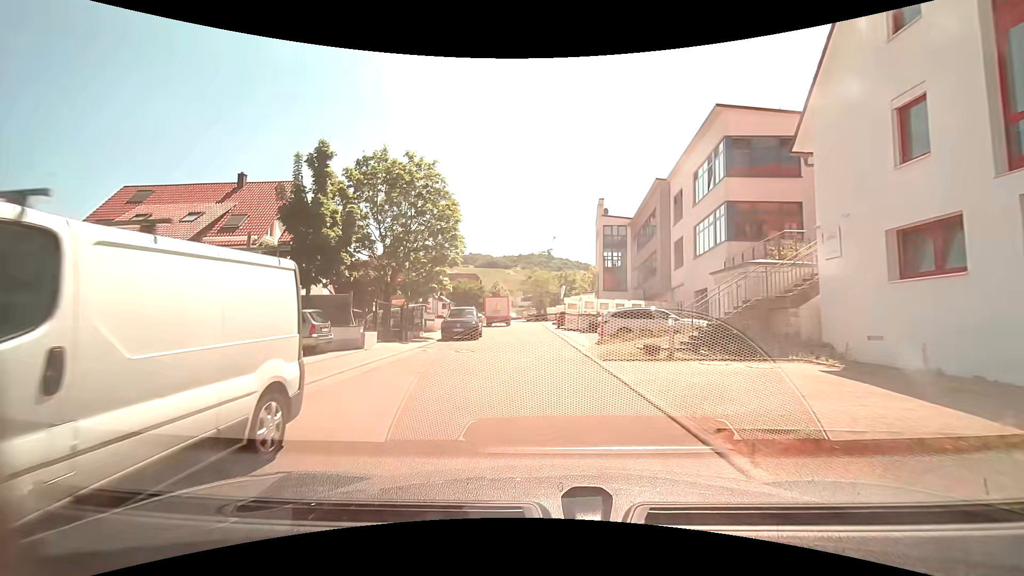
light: Day
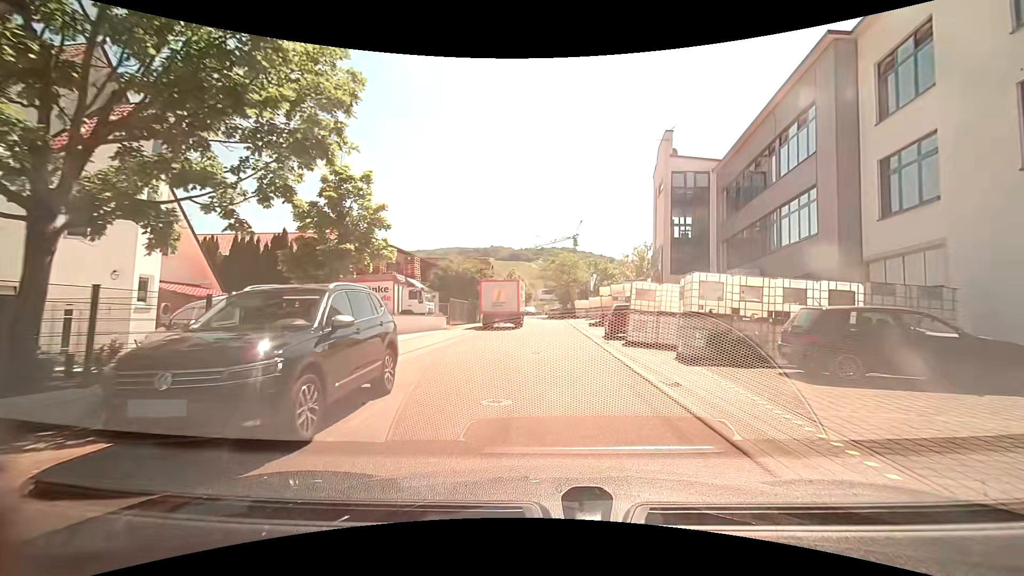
(-0.7, +20.0) m; -3°
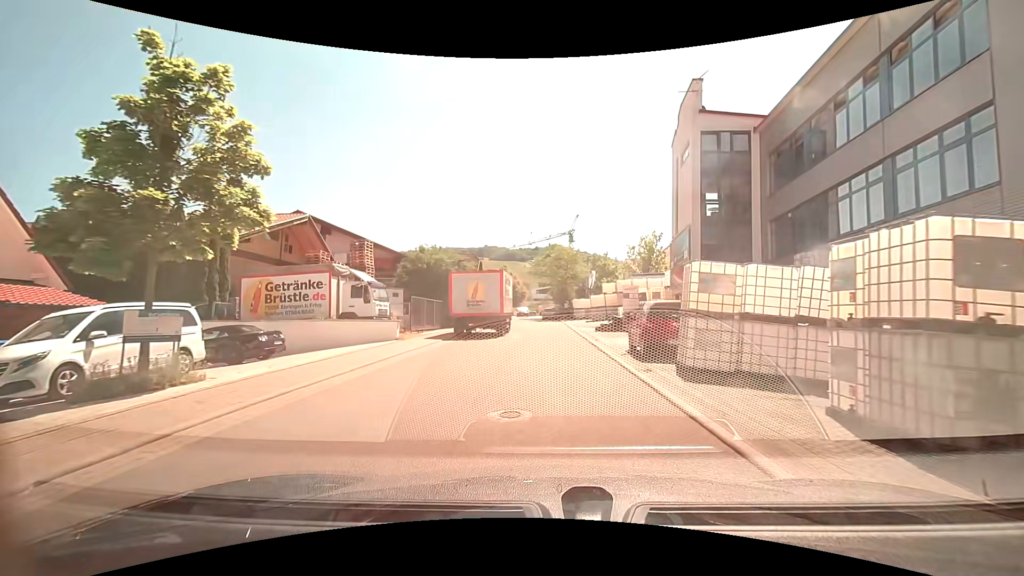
(+0.1, +8.2) m; +1°
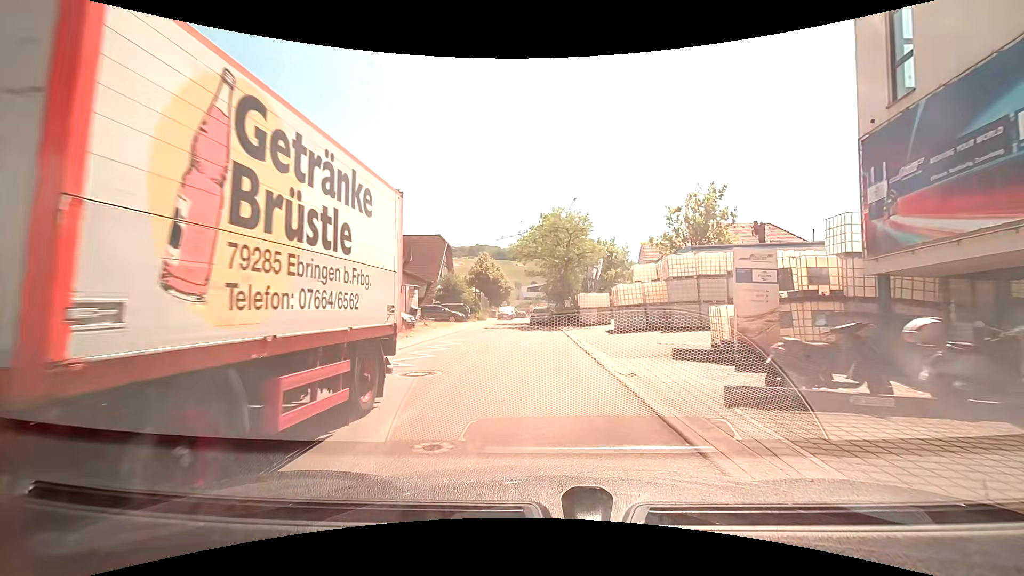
(+0.4, +20.6) m; +1°
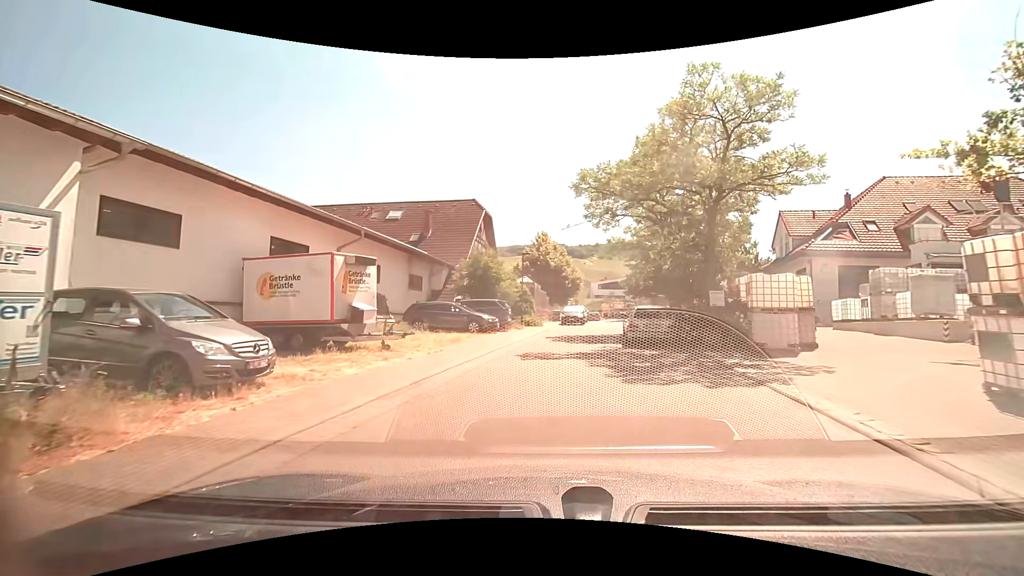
(-1.2, +19.4) m; -8°
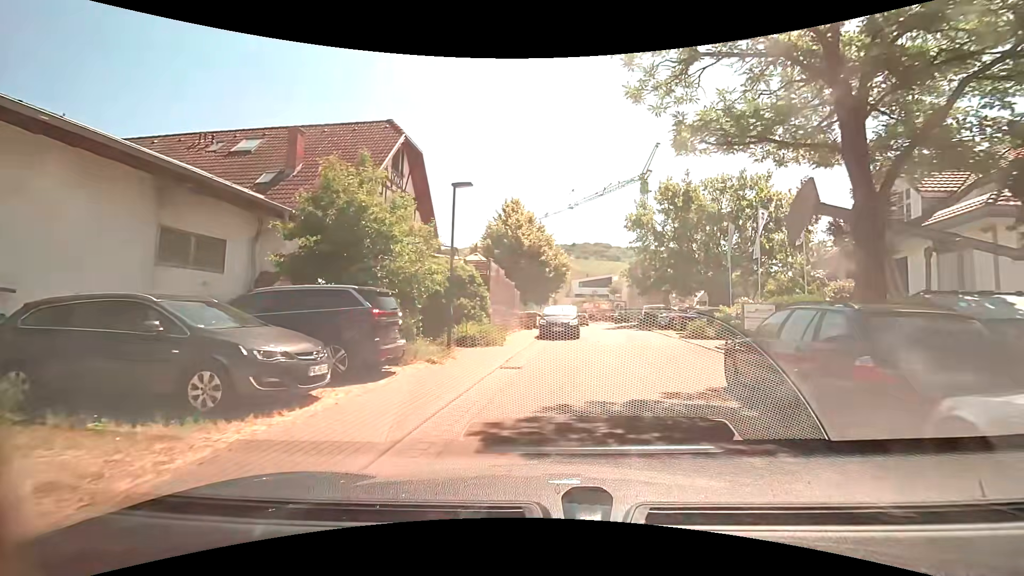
(+0.4, +16.8) m; +2°
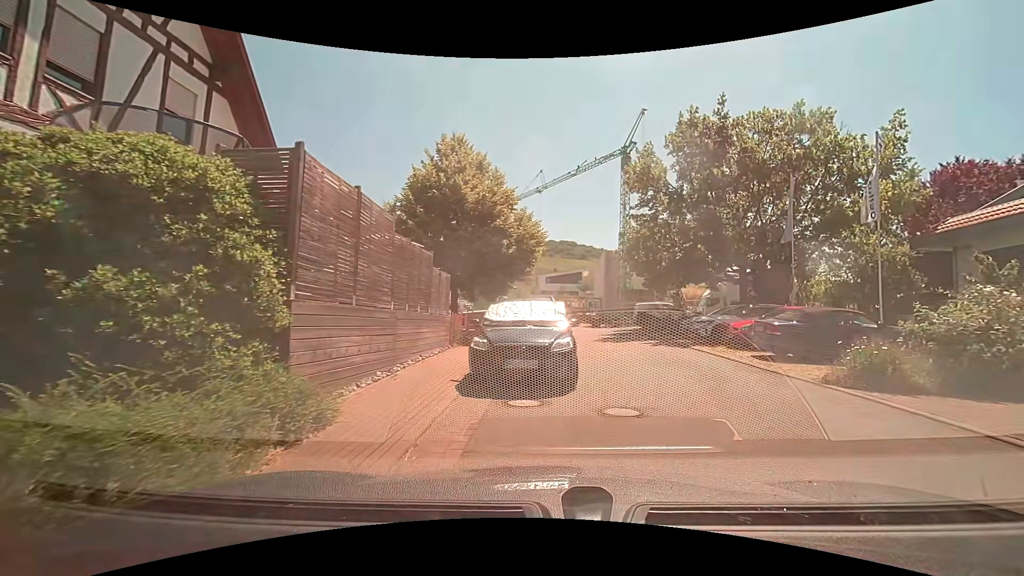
(+0.4, +13.4) m; +5°
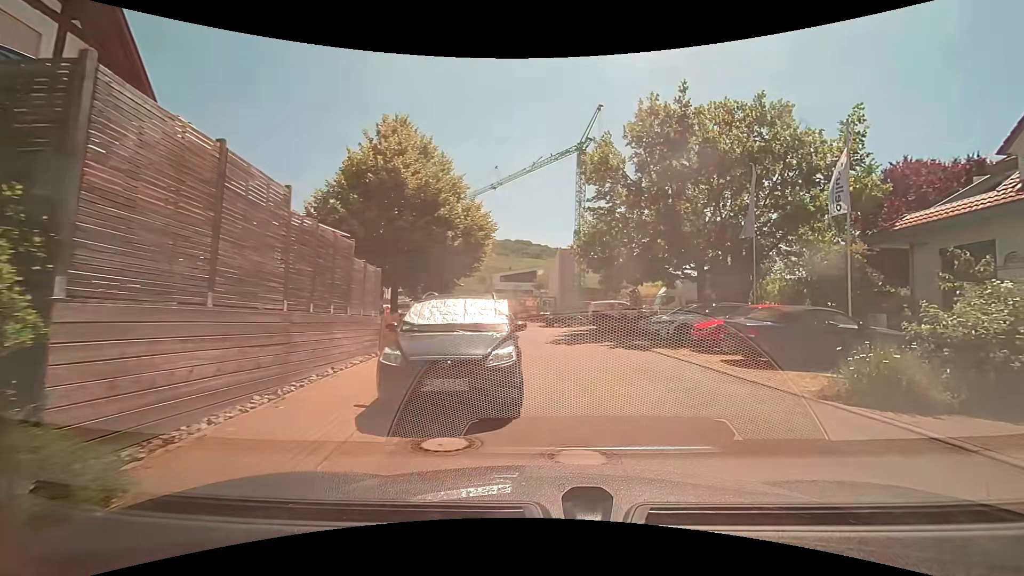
(+0.1, +2.0) m; +6°
